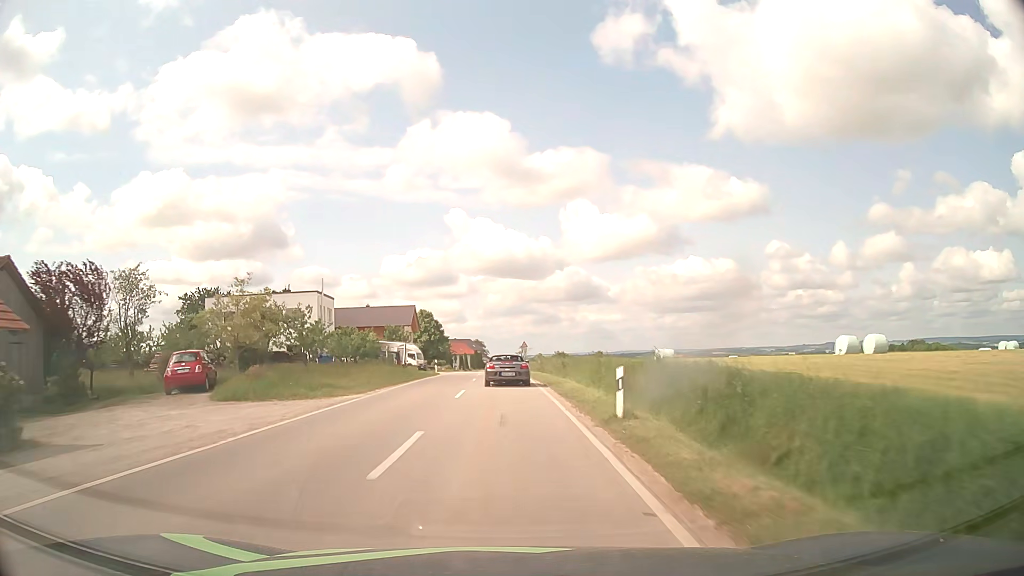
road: tertiary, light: Day
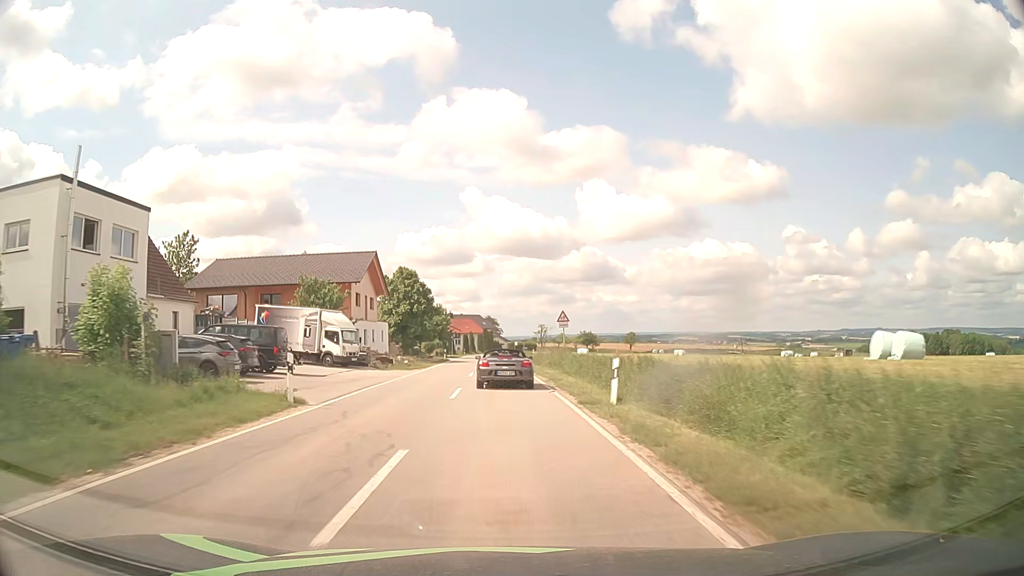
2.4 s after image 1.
(-0.5, +38.6) m; -1°
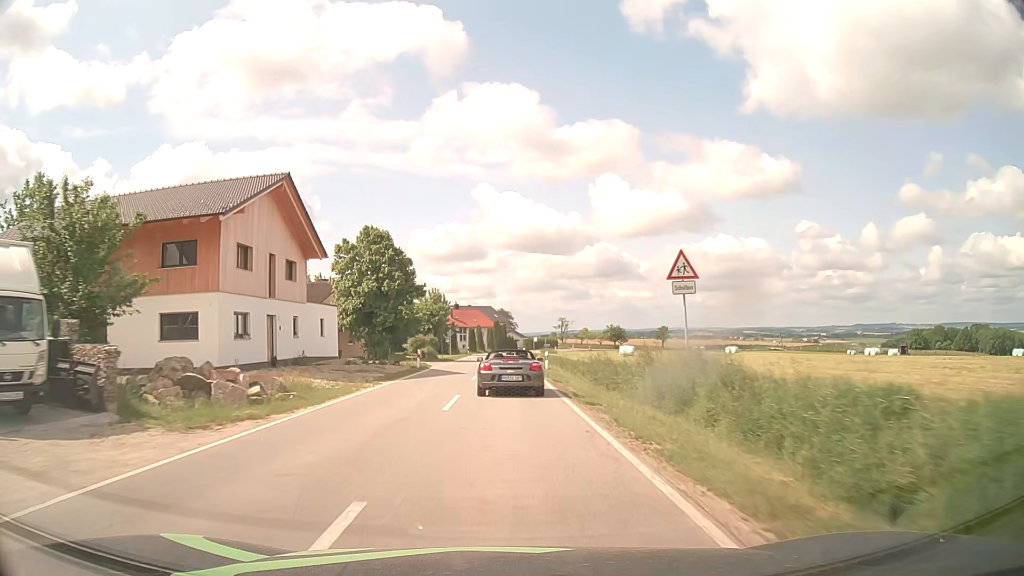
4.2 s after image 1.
(-0.2, +27.2) m; -1°
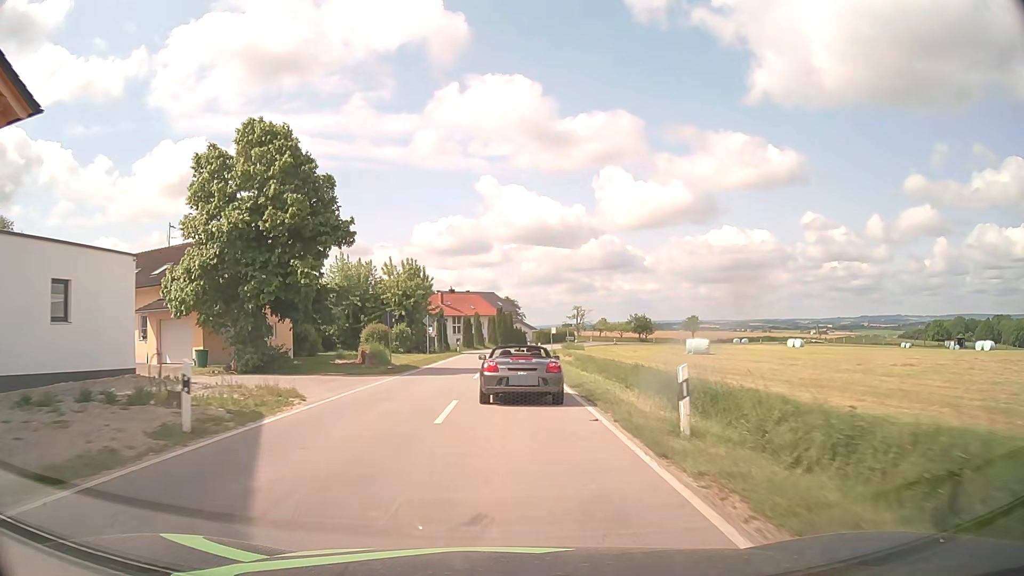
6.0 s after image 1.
(-0.1, +26.7) m; 0°
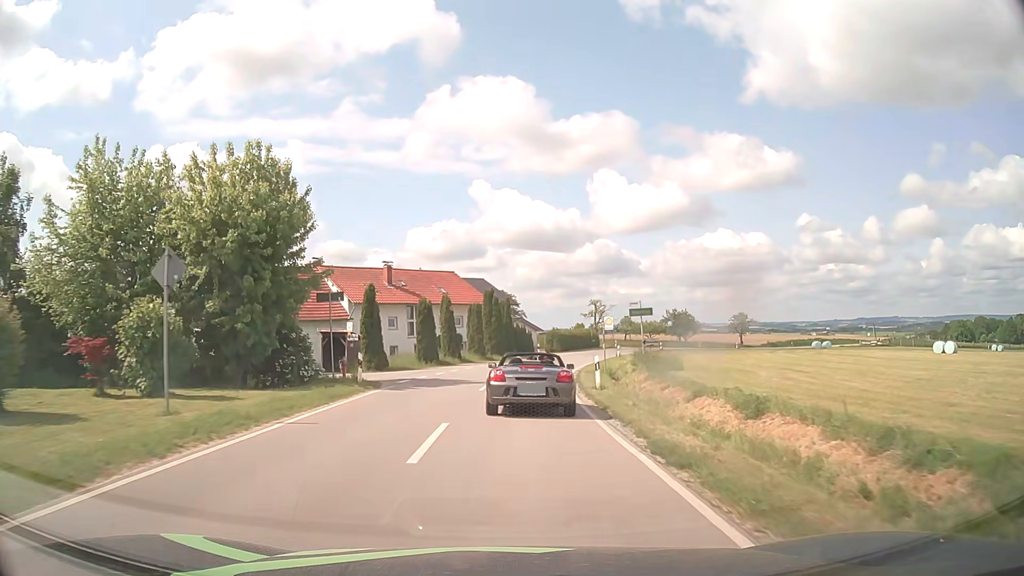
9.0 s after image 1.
(-0.1, +39.2) m; 0°
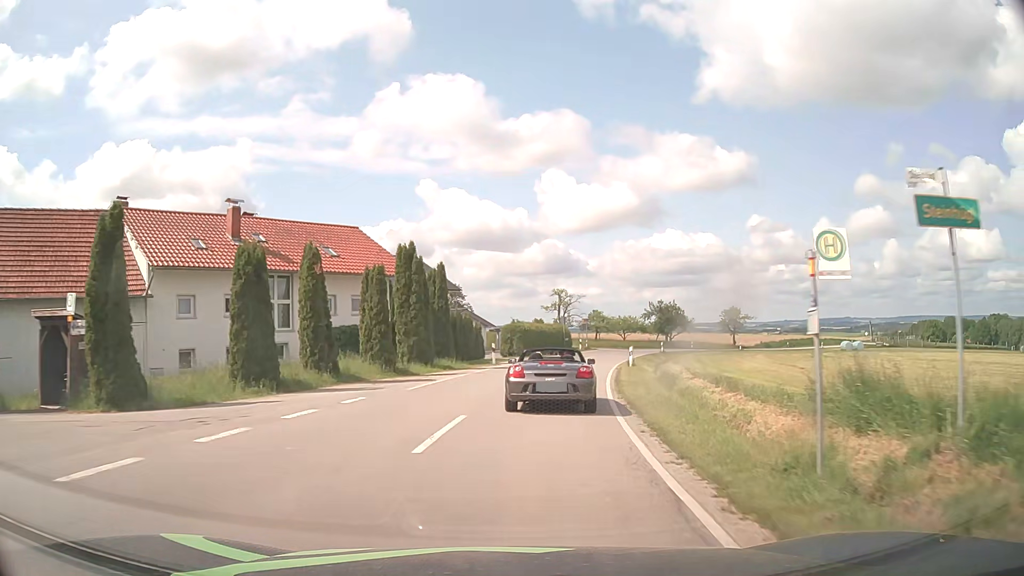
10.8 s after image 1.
(+0.5, +24.0) m; +4°
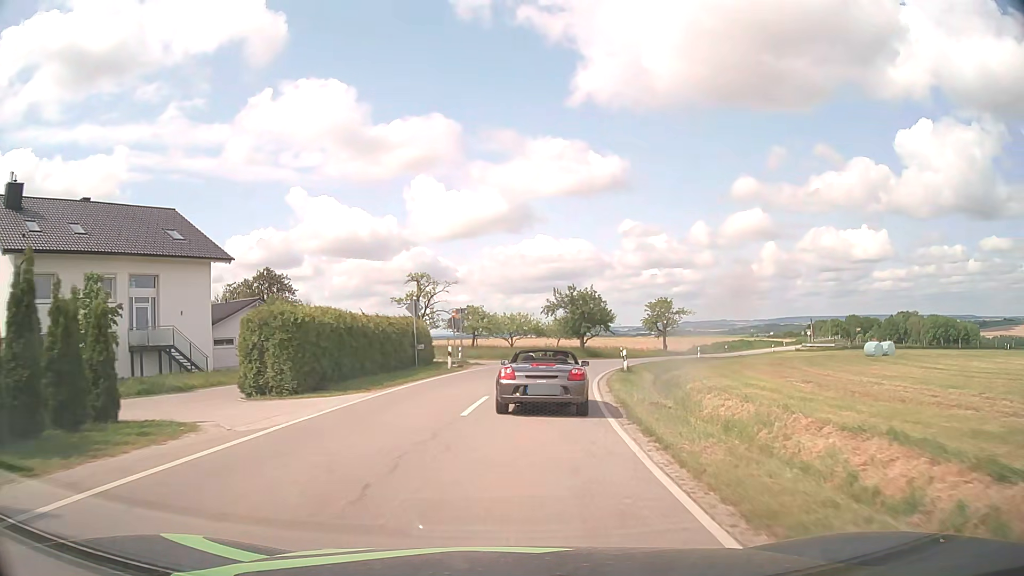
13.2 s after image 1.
(+3.2, +31.2) m; +11°
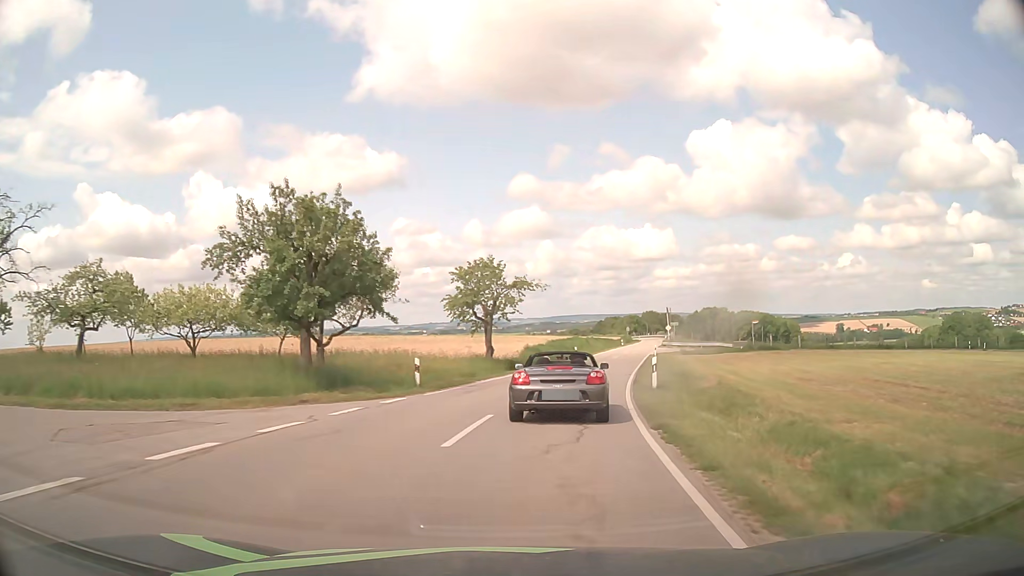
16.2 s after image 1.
(+5.2, +39.0) m; +18°
(+1, +10) (+2, +20) (+4, +30) (+6, +39) (+9, +49) (+11, +59) (+14, +68) (+16, +78) (+19, +88) (+22, +97) m
